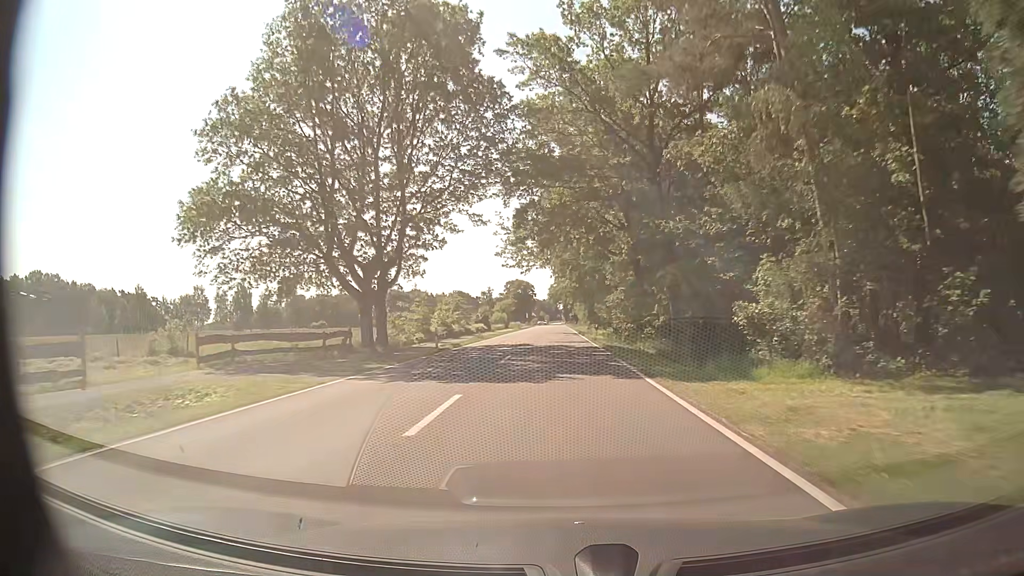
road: tertiary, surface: asphalt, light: Day
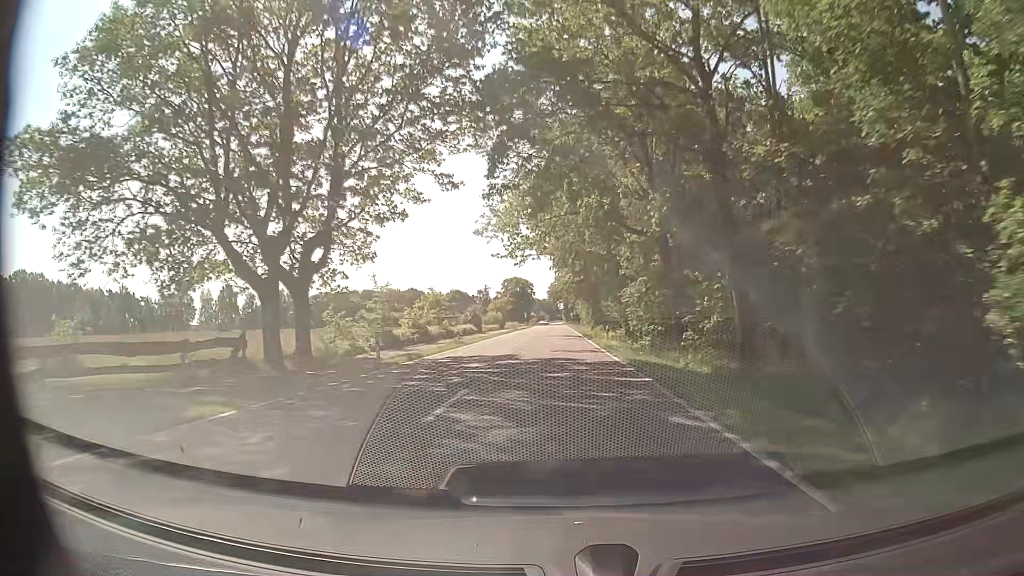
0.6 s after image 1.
(0.0, +11.1) m; 0°
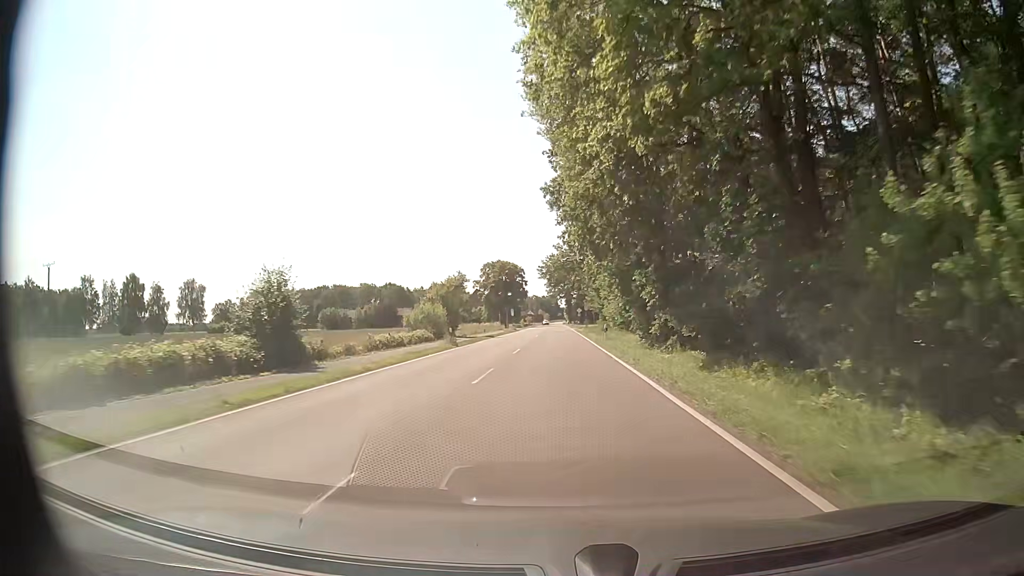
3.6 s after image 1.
(0.0, +55.6) m; 0°
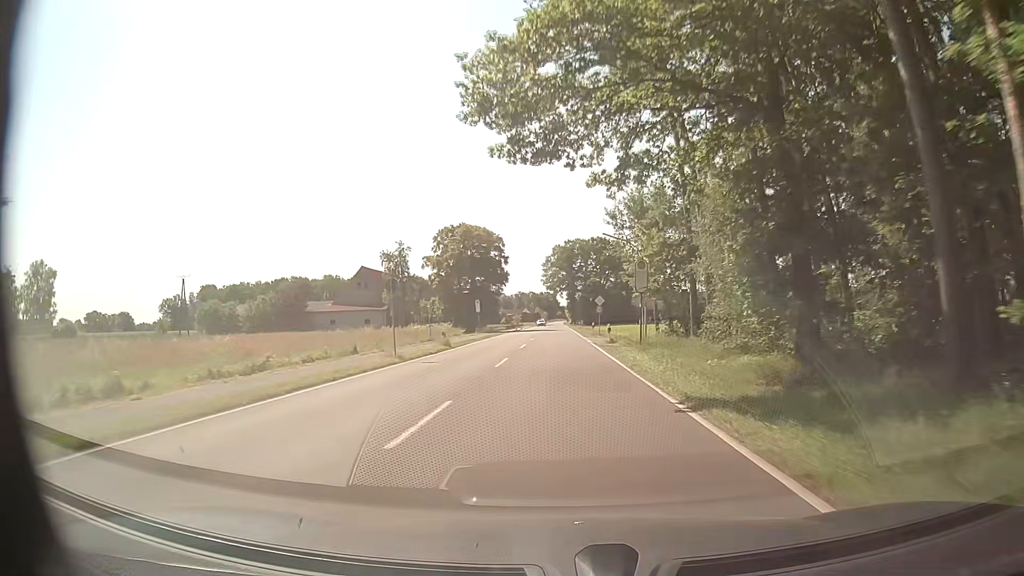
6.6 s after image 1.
(0.0, +55.7) m; +1°
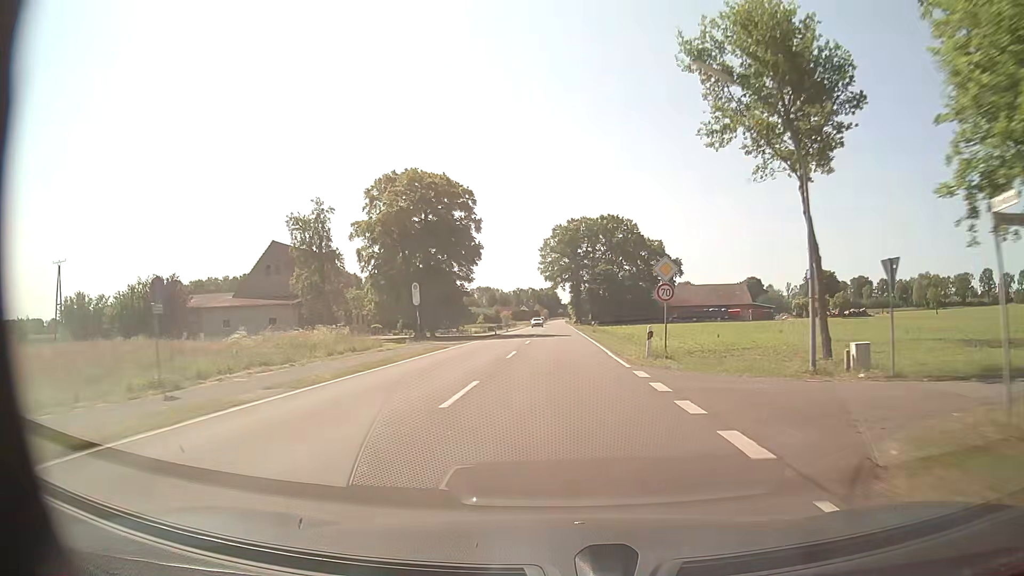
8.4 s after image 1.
(-0.4, +33.5) m; -1°
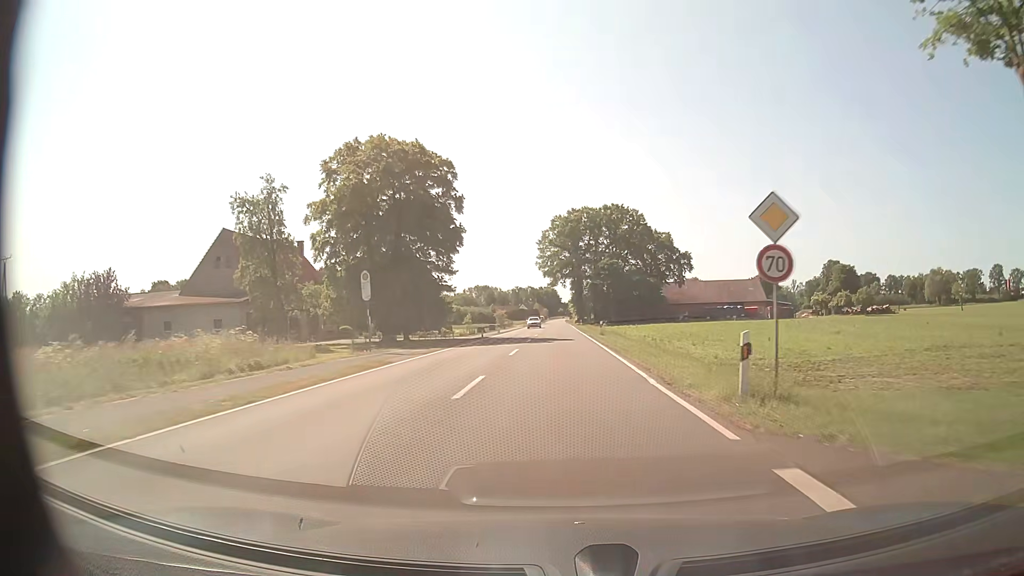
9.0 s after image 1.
(0.0, +11.2) m; 0°
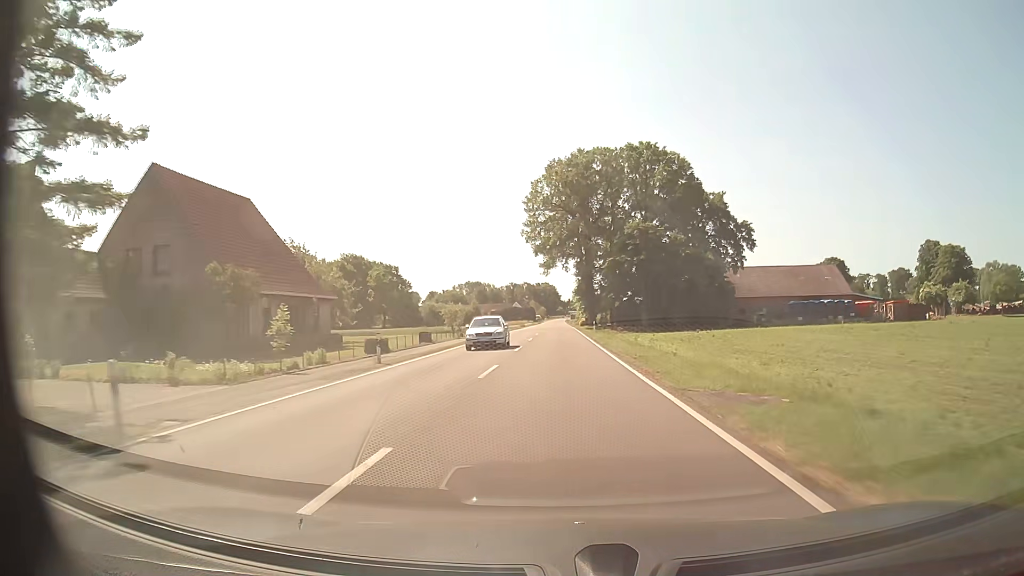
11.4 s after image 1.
(+0.3, +44.5) m; +1°
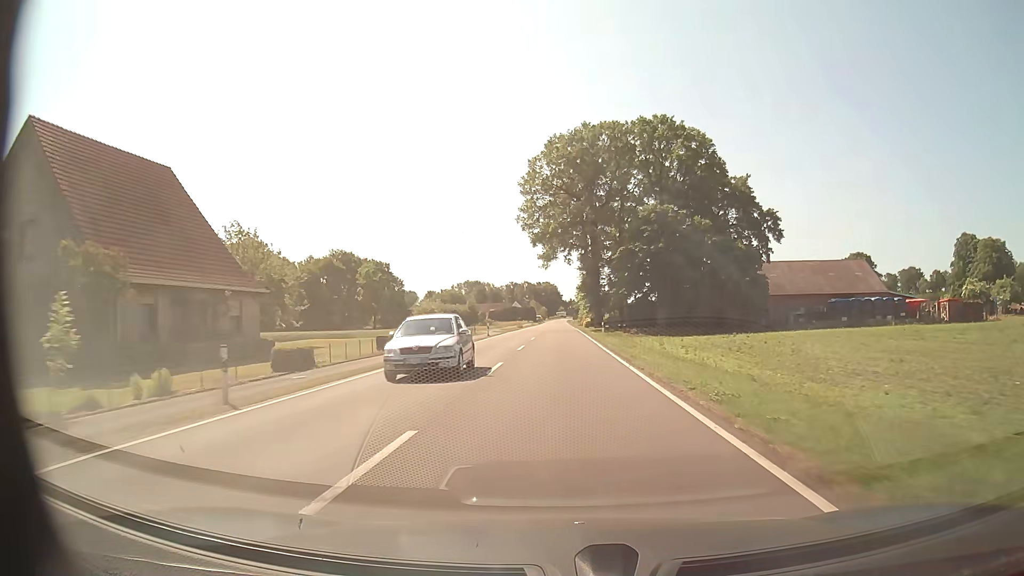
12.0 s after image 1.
(-0.1, +11.1) m; 0°
(0, +10) (0, +20) (0, +30) (0, +40) (0, +50) (0, +60) (0, +70) (0, +80) (0, +90) (0, +100) m
